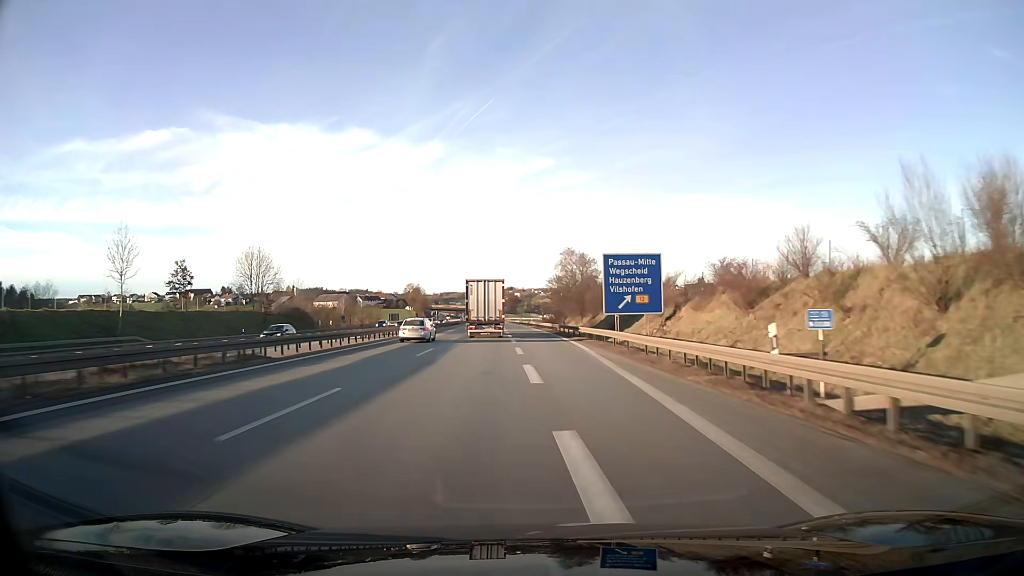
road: motorway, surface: asphalt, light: Day
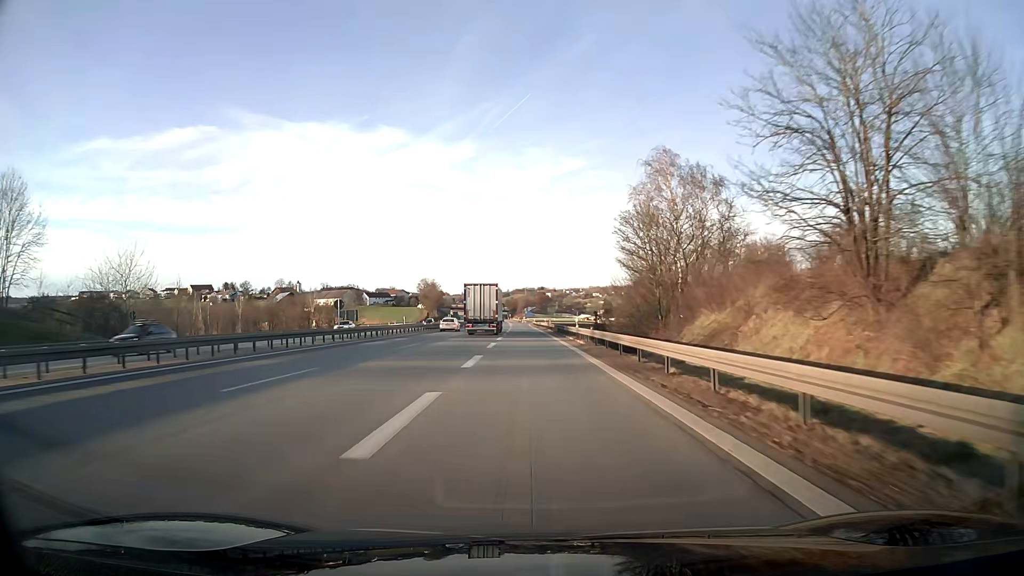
(-1.3, +68.1) m; -3°
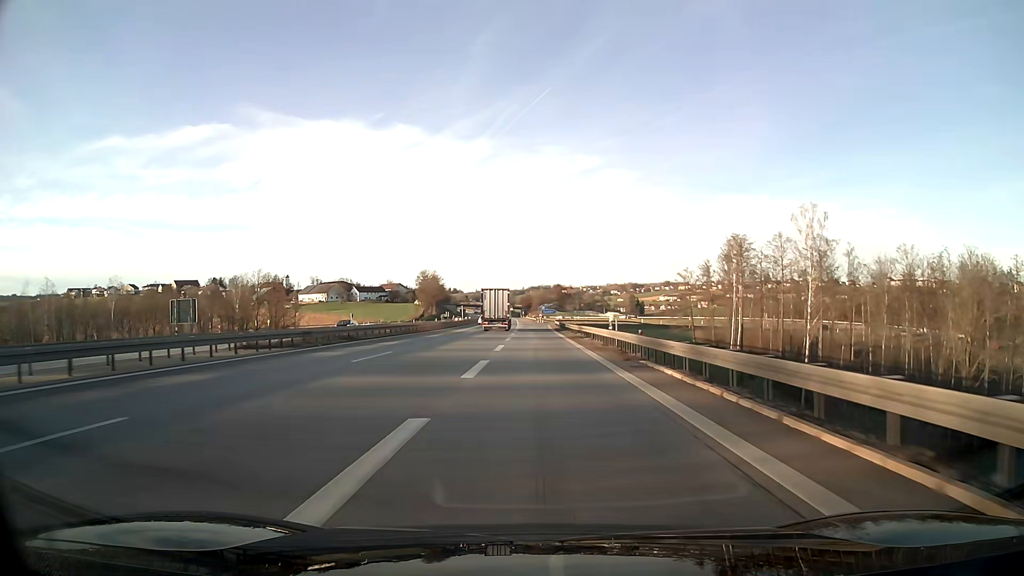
(-1.0, +63.5) m; -1°
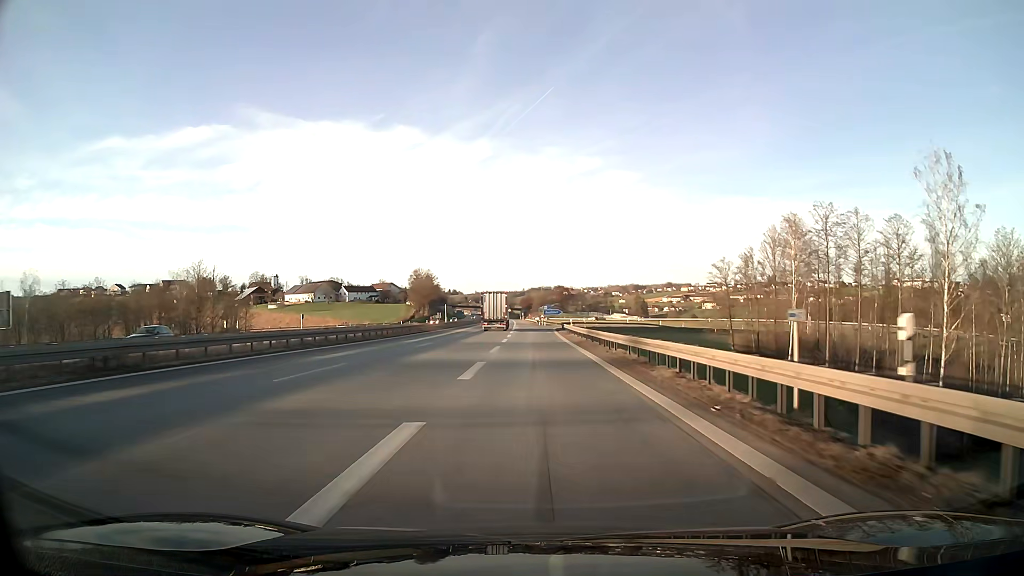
(0.0, +24.2) m; 0°
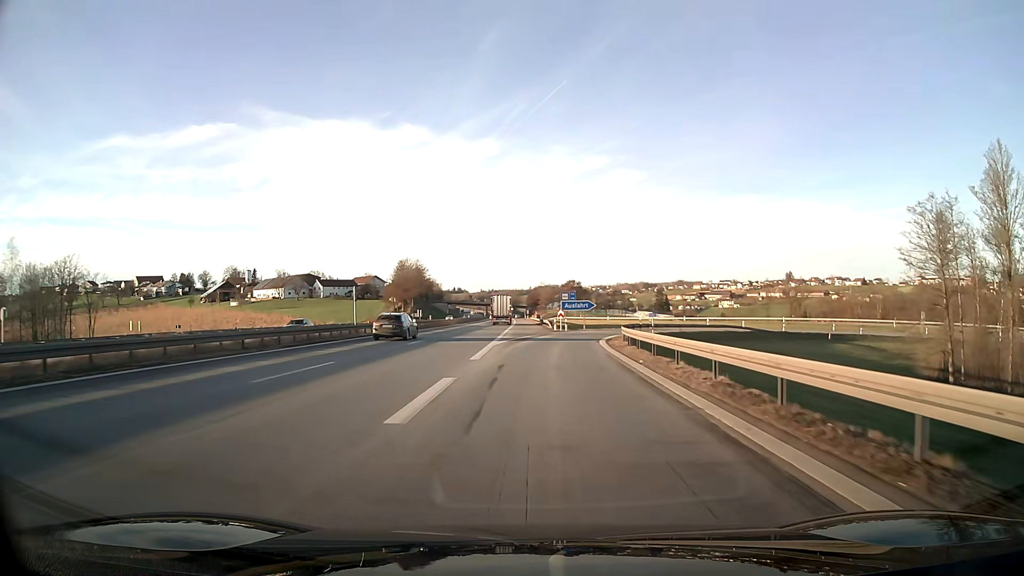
(-0.3, +54.5) m; 0°
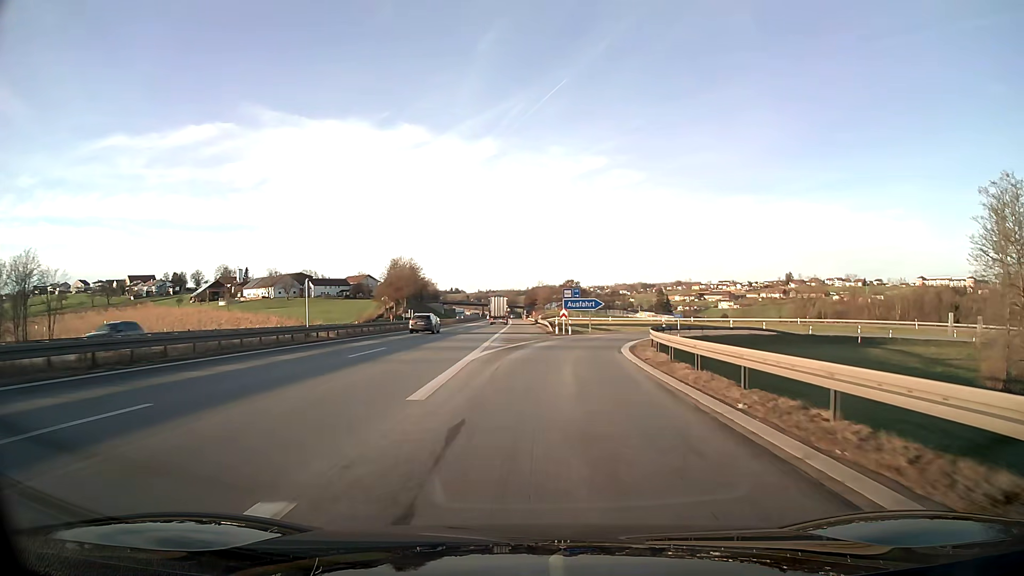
(0.0, +9.6) m; 0°
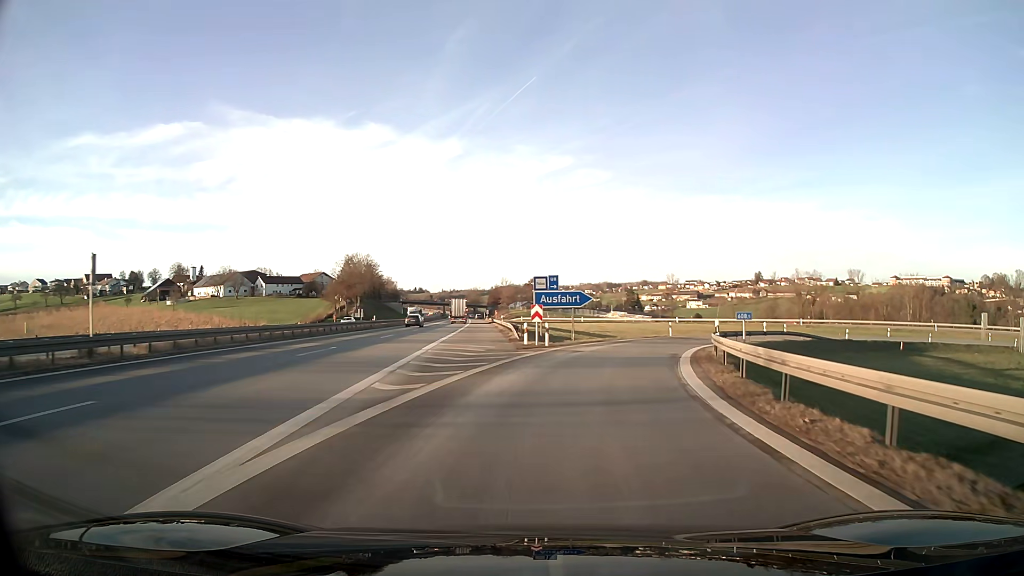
(+0.5, +17.6) m; +4°
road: motorway_link
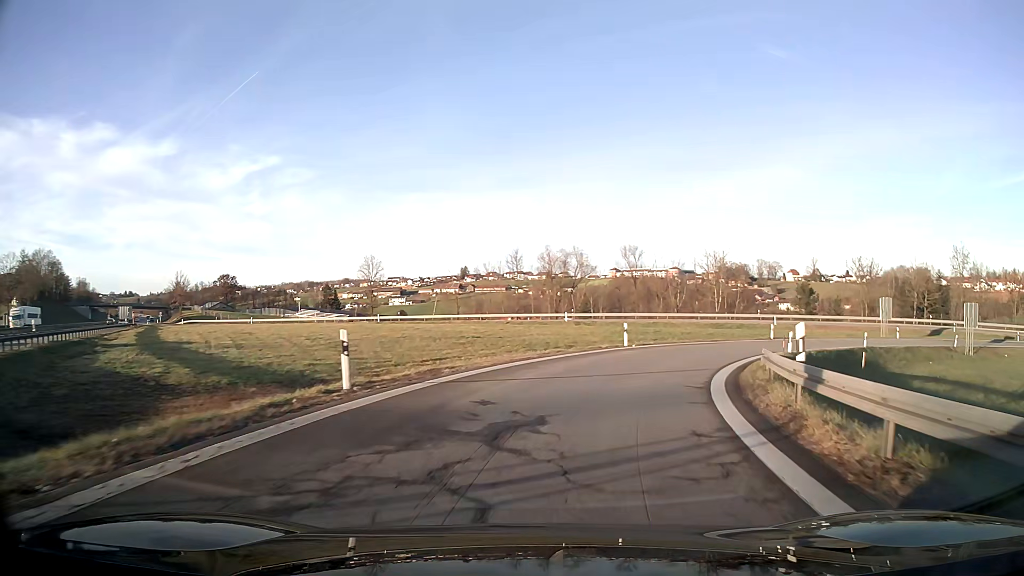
(+7.9, +36.6) m; +27°
(+1, +10) (+3, +20) (+8, +29) (+14, +37) (+21, +43) (+30, +48) (+39, +52) (+49, +54) (+59, +54) (+69, +52) m
